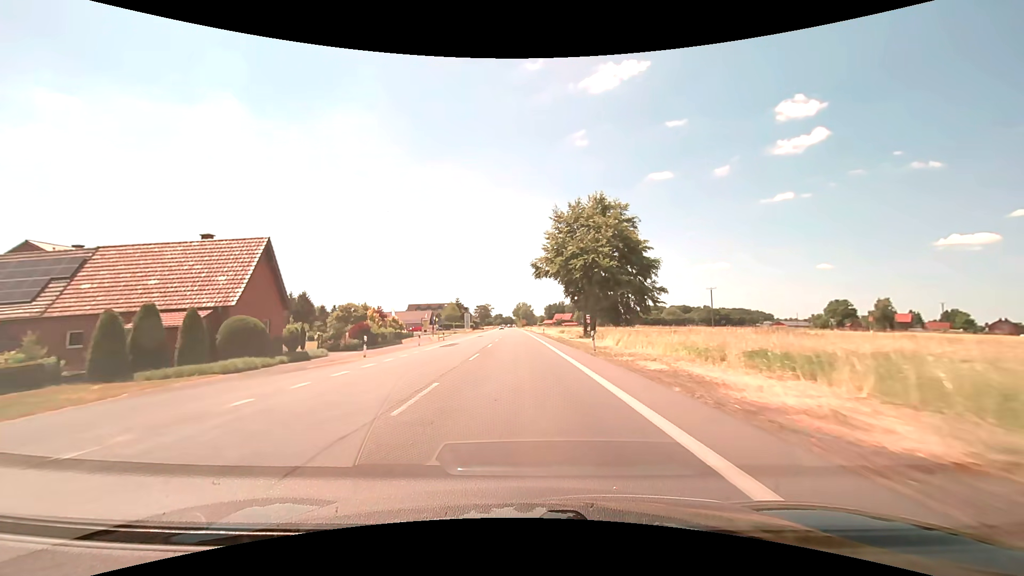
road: primary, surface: asphalt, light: Day
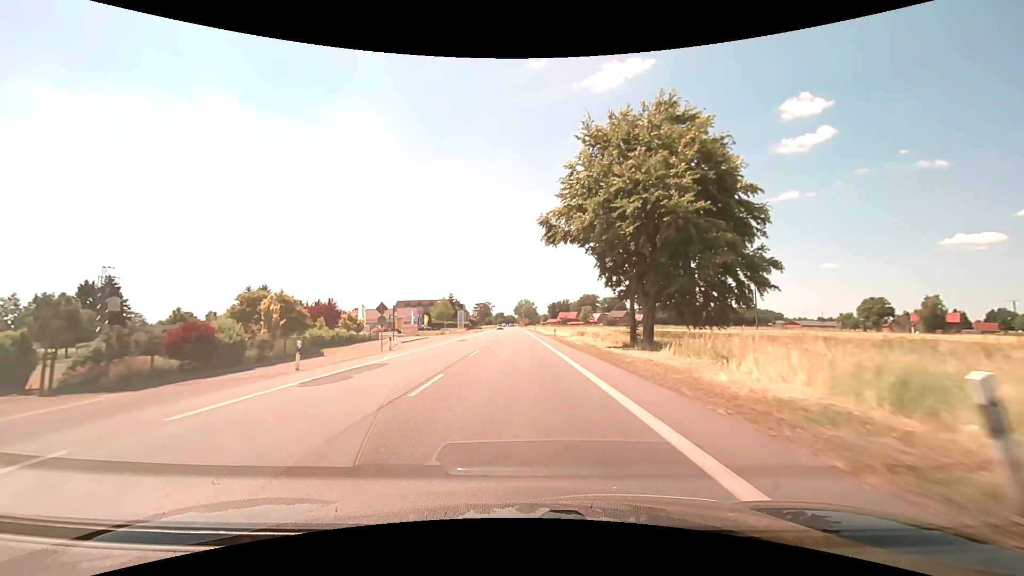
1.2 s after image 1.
(0.0, +22.2) m; 0°
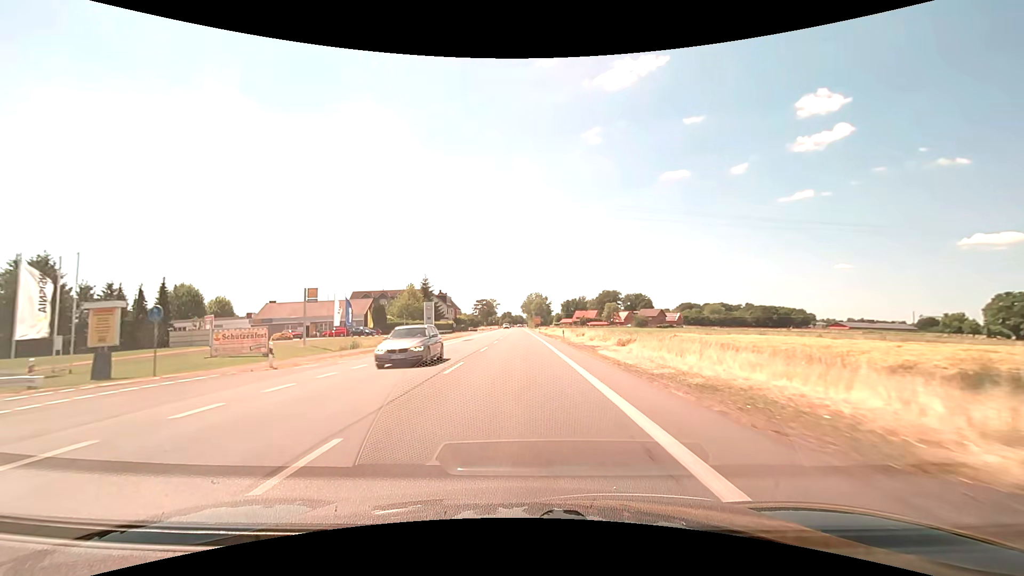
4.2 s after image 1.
(-0.6, +55.5) m; -1°
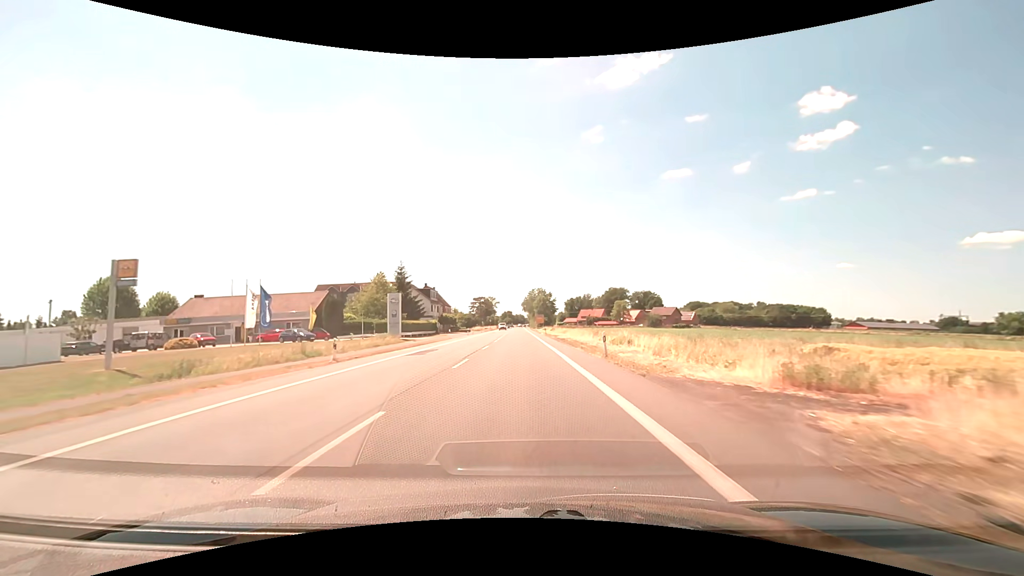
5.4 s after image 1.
(-0.1, +22.2) m; 0°
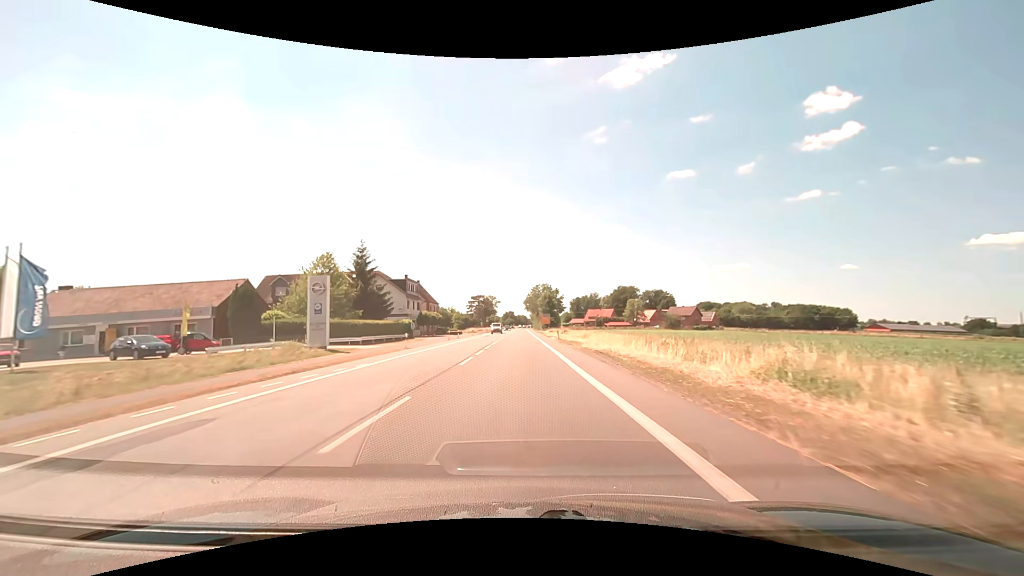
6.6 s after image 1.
(-0.1, +22.2) m; 0°
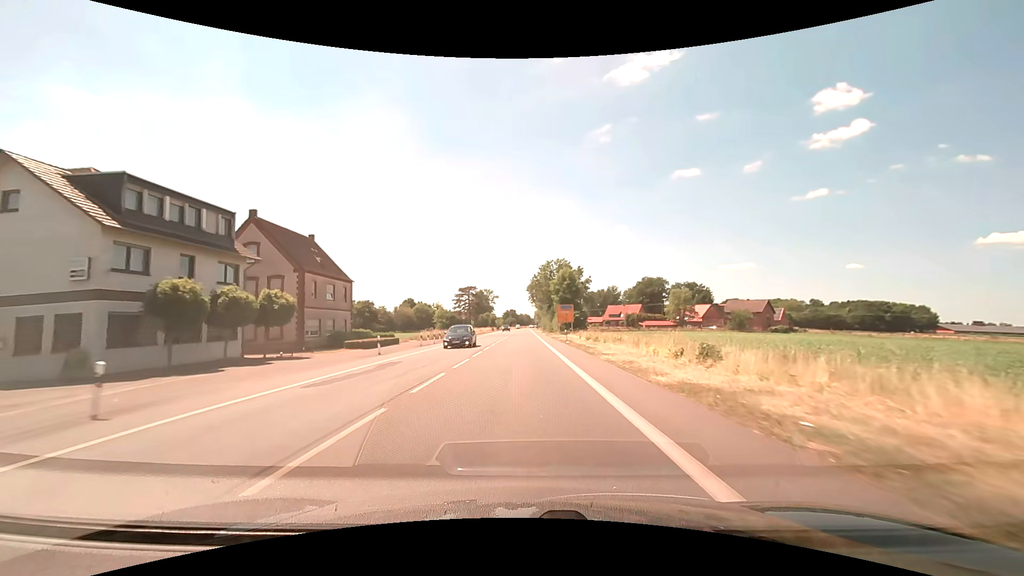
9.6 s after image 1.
(-0.1, +55.5) m; 0°
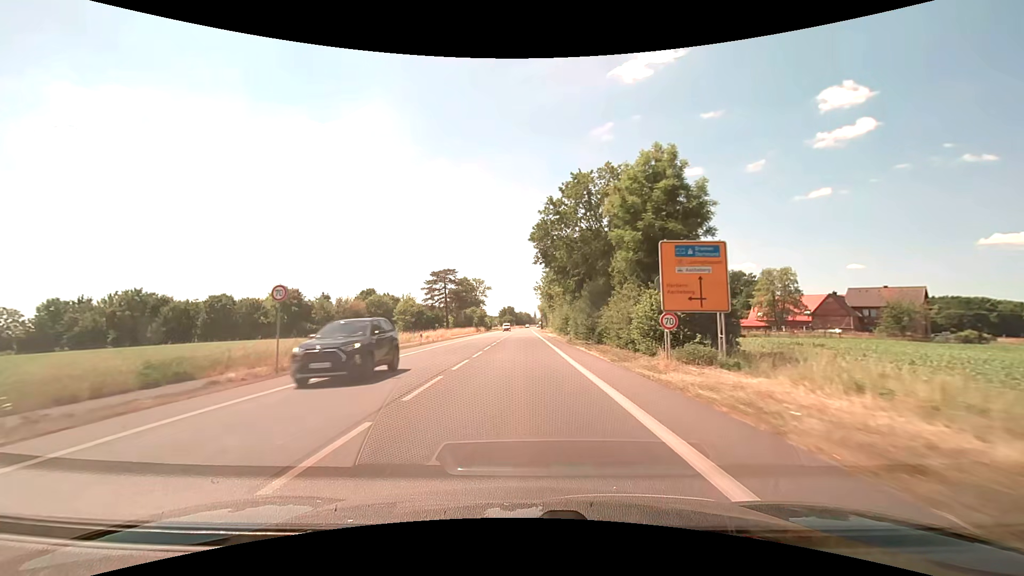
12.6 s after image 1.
(-0.1, +55.5) m; 0°
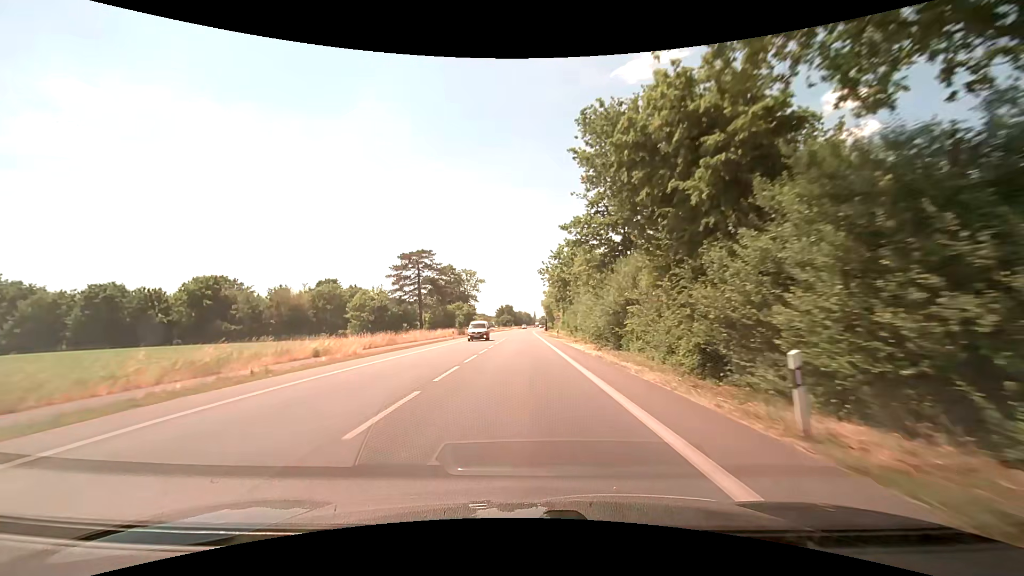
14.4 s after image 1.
(0.0, +33.3) m; 0°
(0, +10) (0, +20) (0, +30) (0, +40) (0, +50) (0, +60) (0, +70) (0, +80) (0, +90) (+1, +100) m
